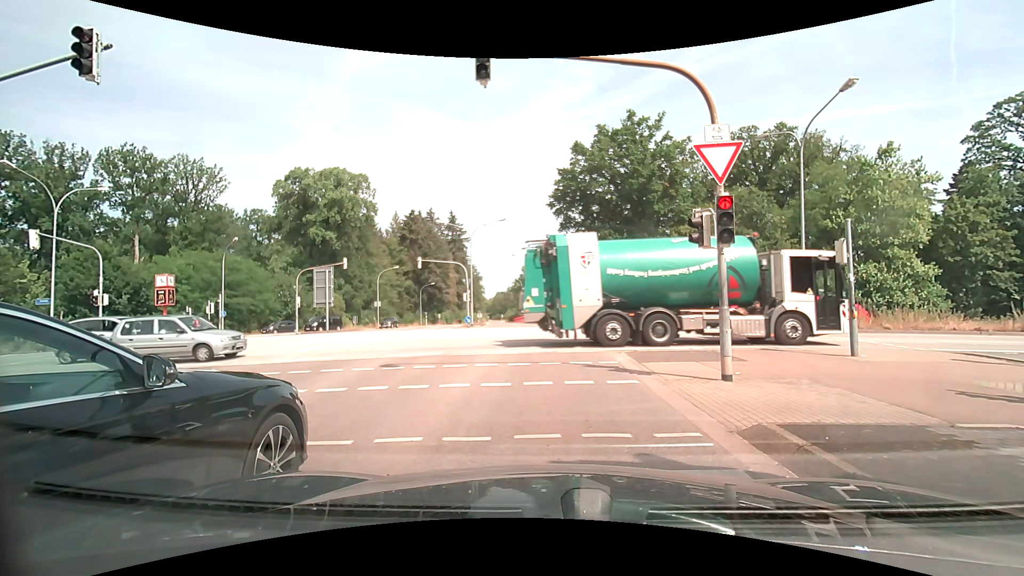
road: secondary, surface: asphalt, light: Day
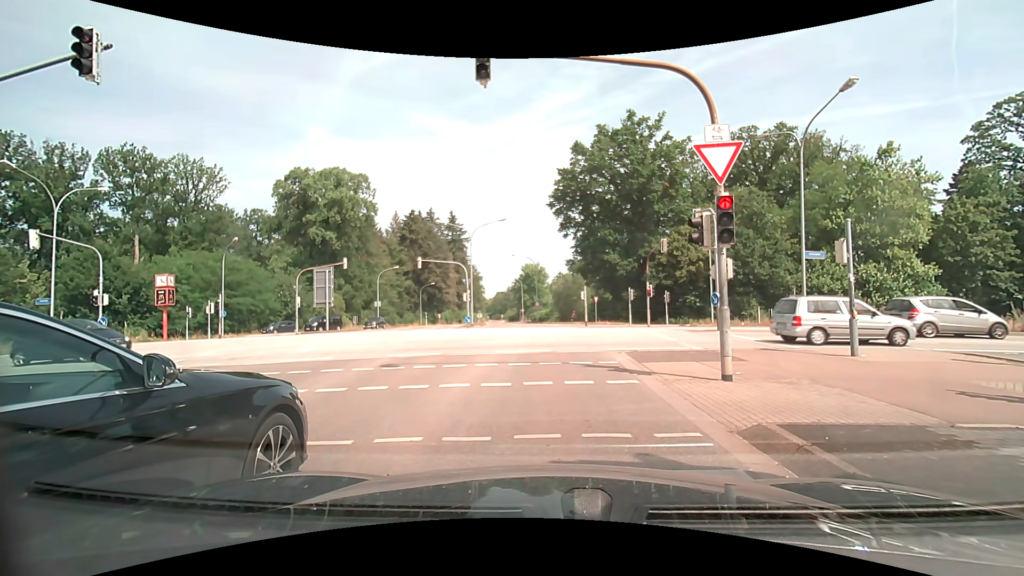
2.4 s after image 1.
(0.0, 0.0) m; 0°
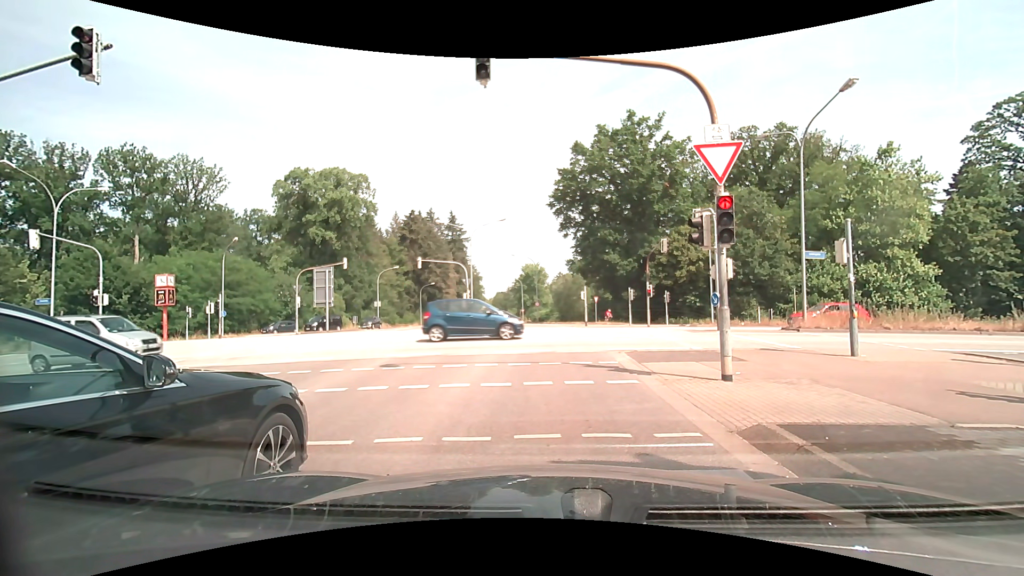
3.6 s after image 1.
(0.0, 0.0) m; 0°
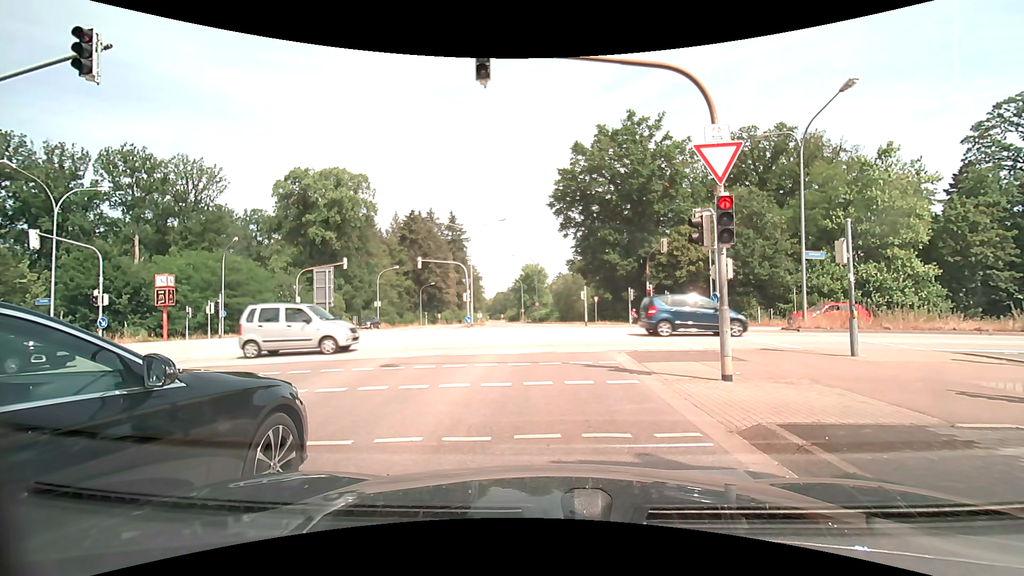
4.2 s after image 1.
(0.0, 0.0) m; 0°
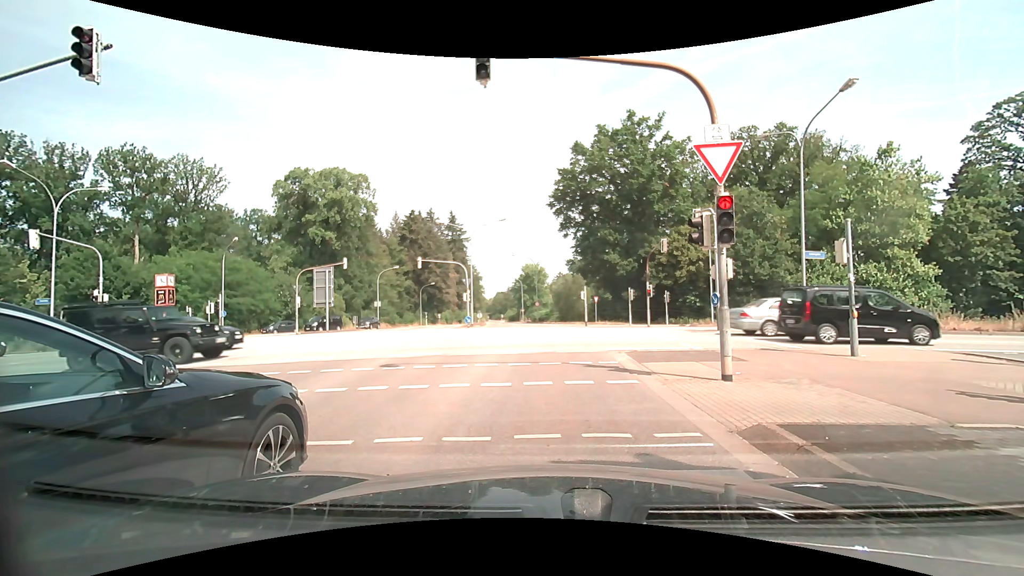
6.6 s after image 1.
(0.0, 0.0) m; 0°
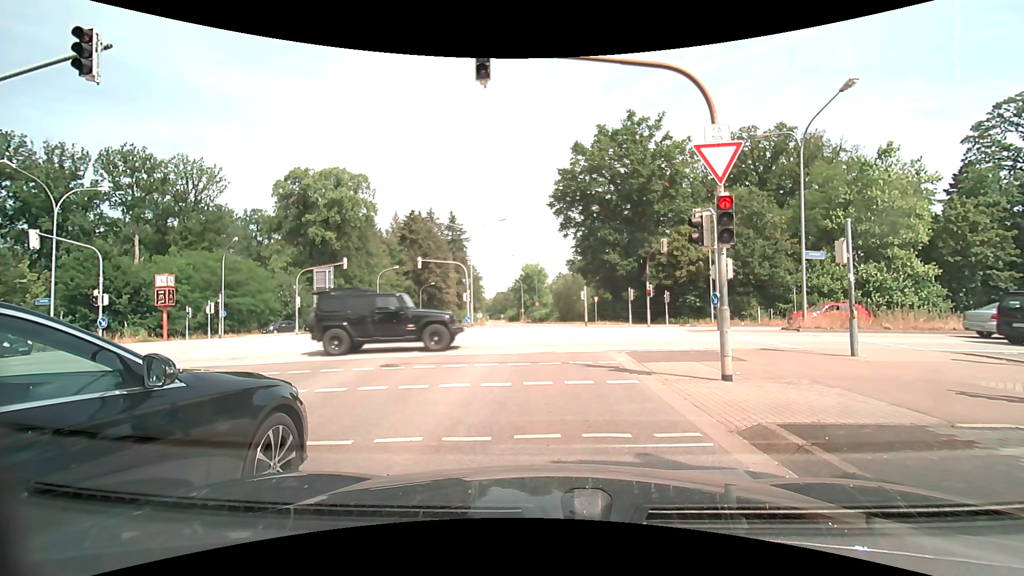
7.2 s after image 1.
(0.0, 0.0) m; 0°
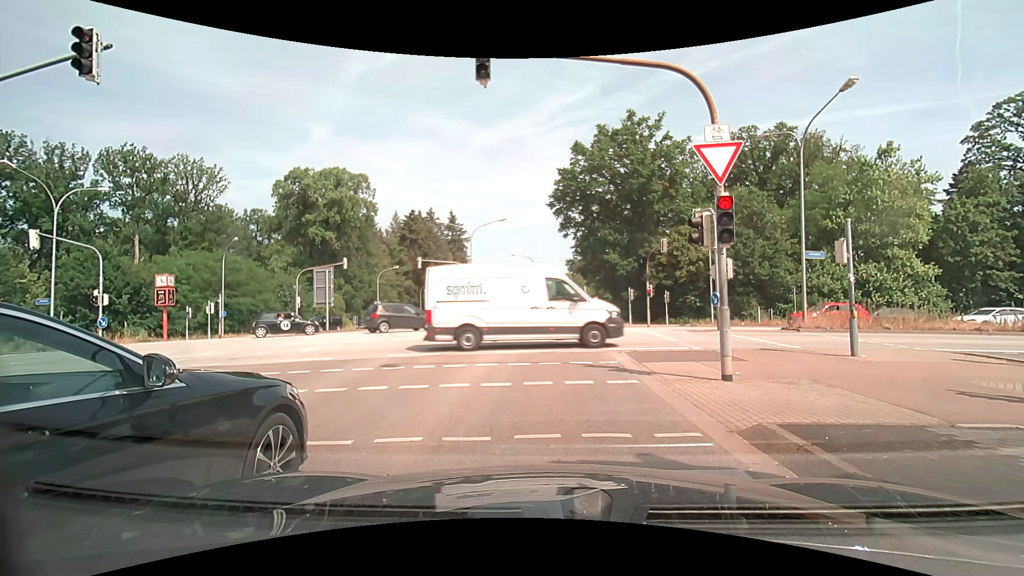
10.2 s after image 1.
(0.0, 0.0) m; 0°
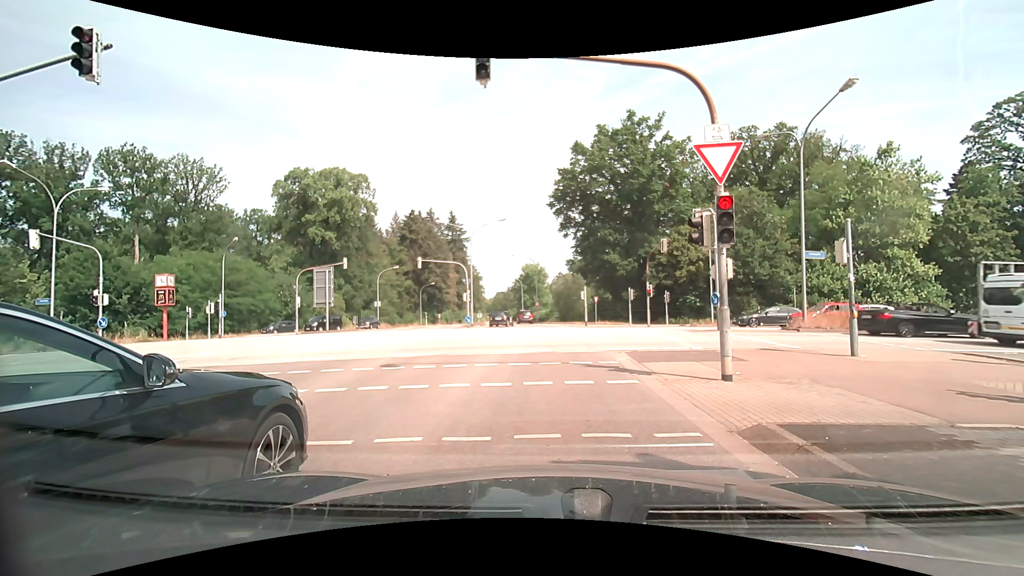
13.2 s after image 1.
(0.0, 0.0) m; 0°
(0, +10) (0, +20) (0, +30) (-1, +40) (-2, +50) (-3, +60) (-4, +70) (-6, +80) (-7, +90) (-8, +100) m
